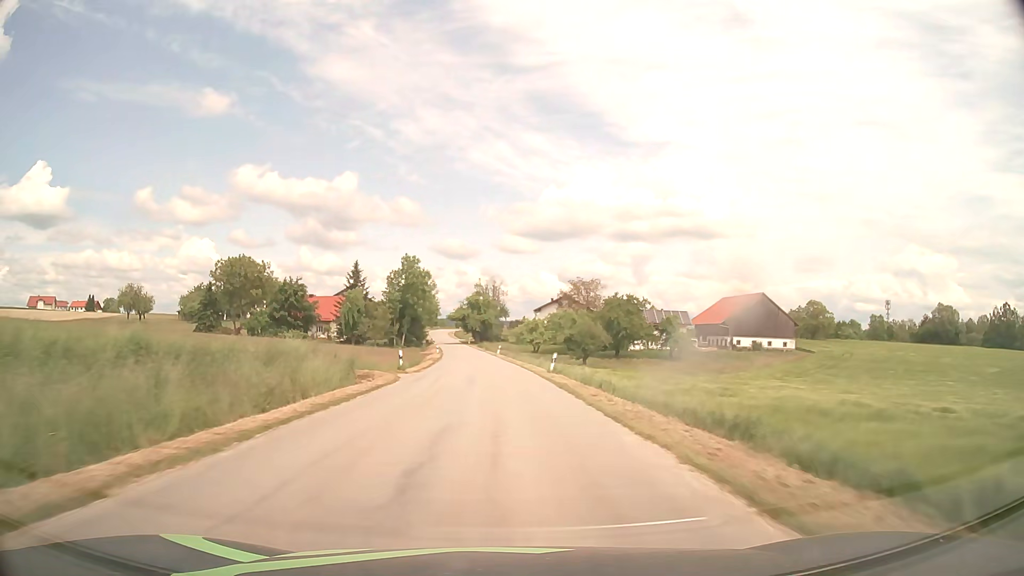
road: tertiary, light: Day
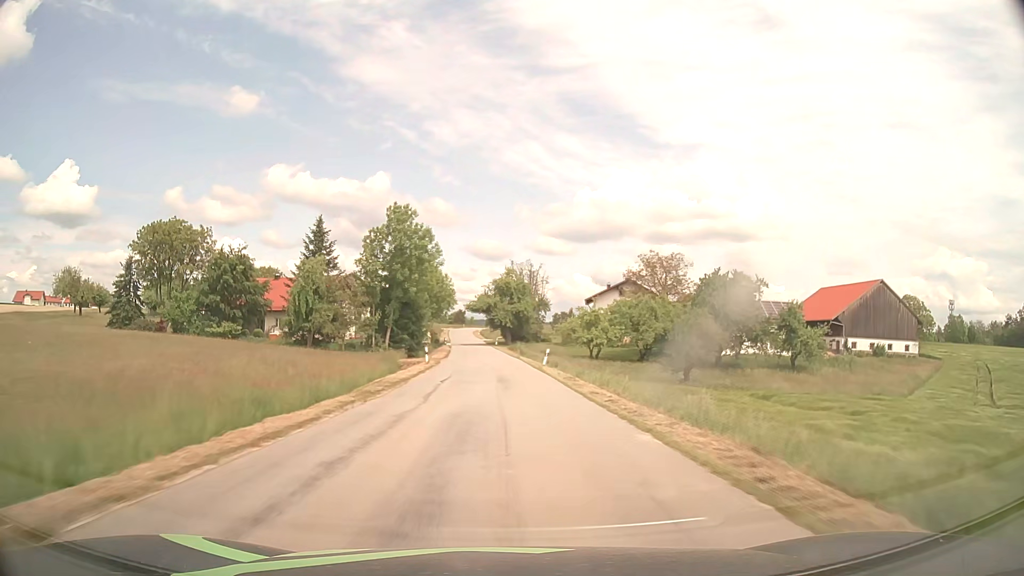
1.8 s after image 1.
(-1.0, +37.1) m; -3°
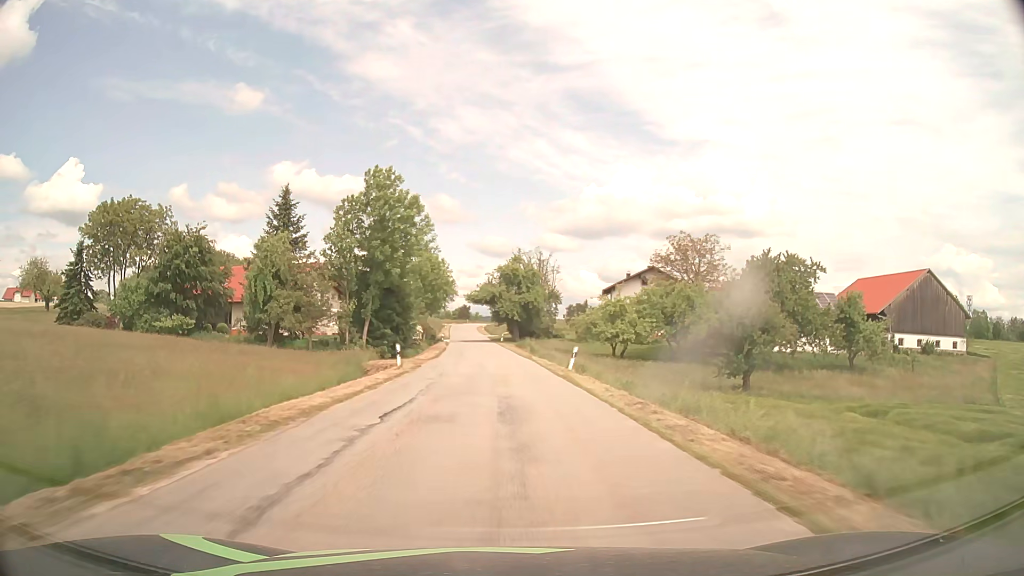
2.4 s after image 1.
(-0.1, +12.4) m; -1°
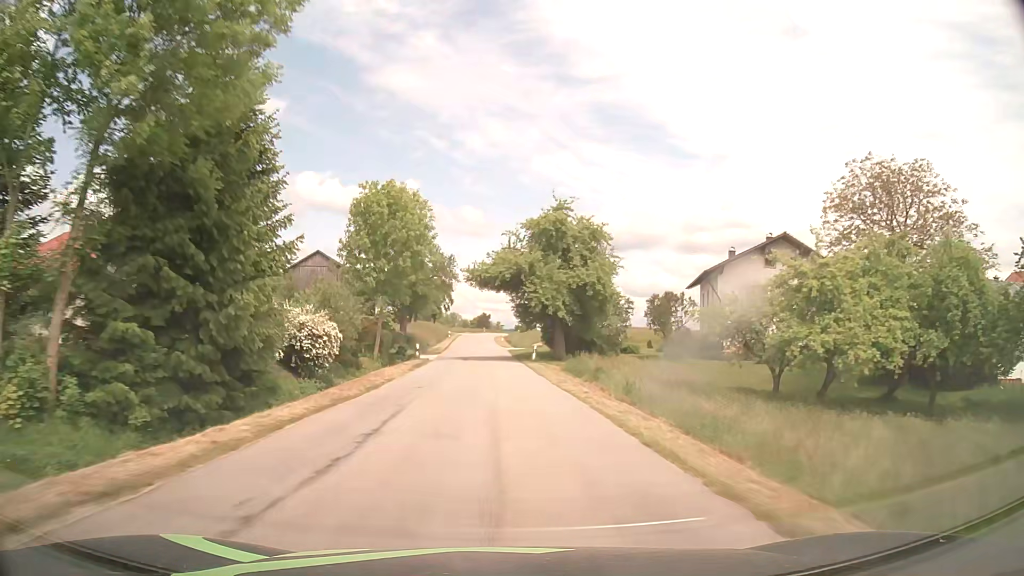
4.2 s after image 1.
(-0.7, +37.2) m; -2°
